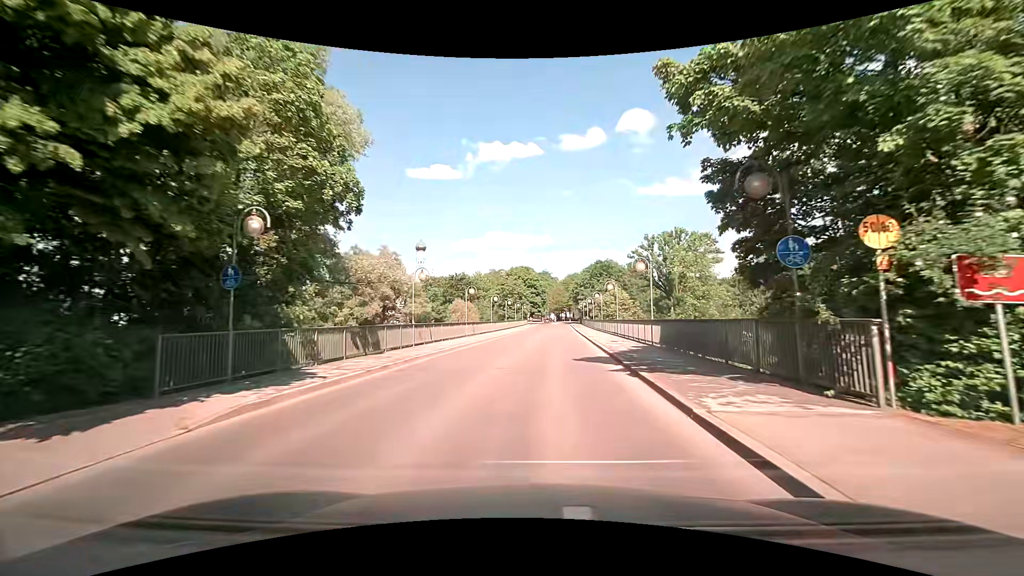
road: tertiary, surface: asphalt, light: Day
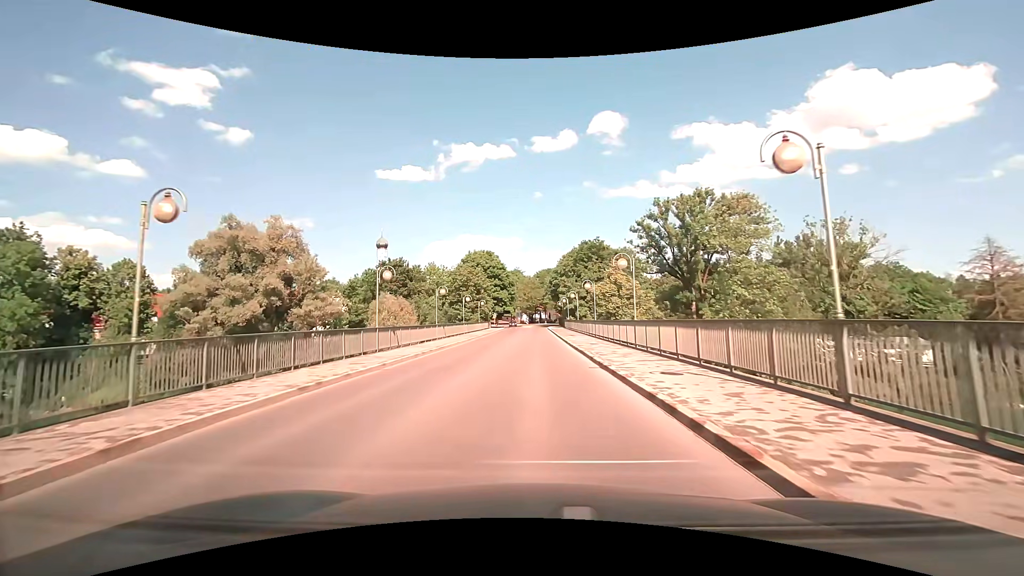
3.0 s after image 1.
(+1.9, +31.9) m; +4°
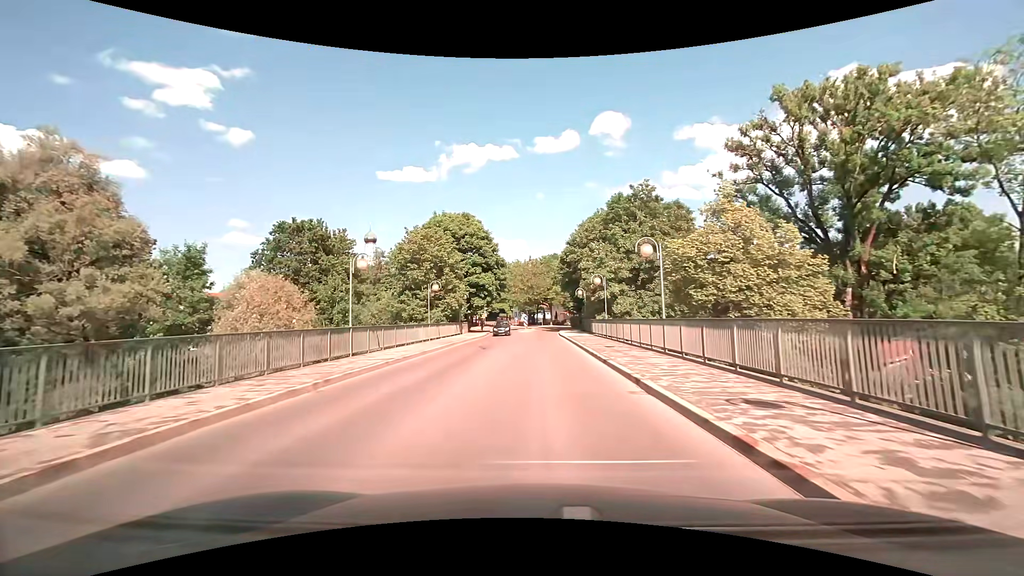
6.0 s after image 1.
(-0.1, +34.0) m; 0°
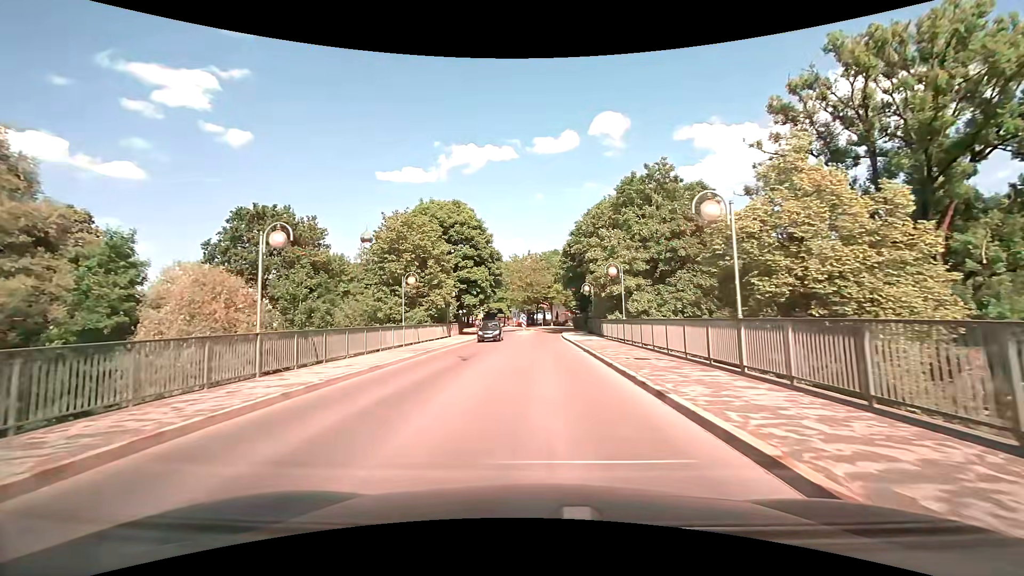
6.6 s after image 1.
(0.0, +6.8) m; 0°
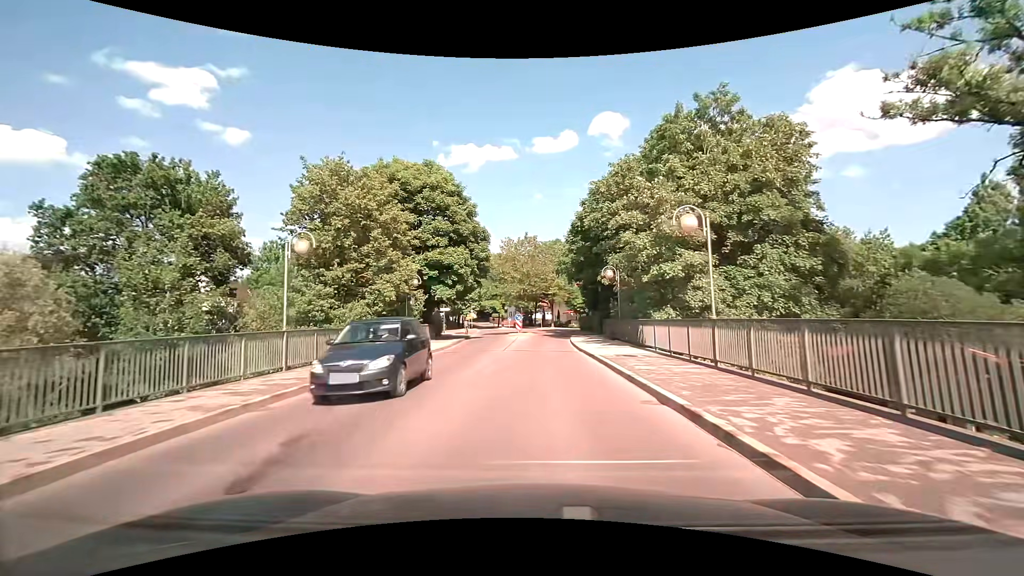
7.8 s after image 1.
(0.0, +13.4) m; 0°
(0, +10) (0, +20) (0, +30) (+1, +40) (+1, +50) (+1, +60) (+1, +70) (0, +80) (-2, +90) (-4, +100) m
